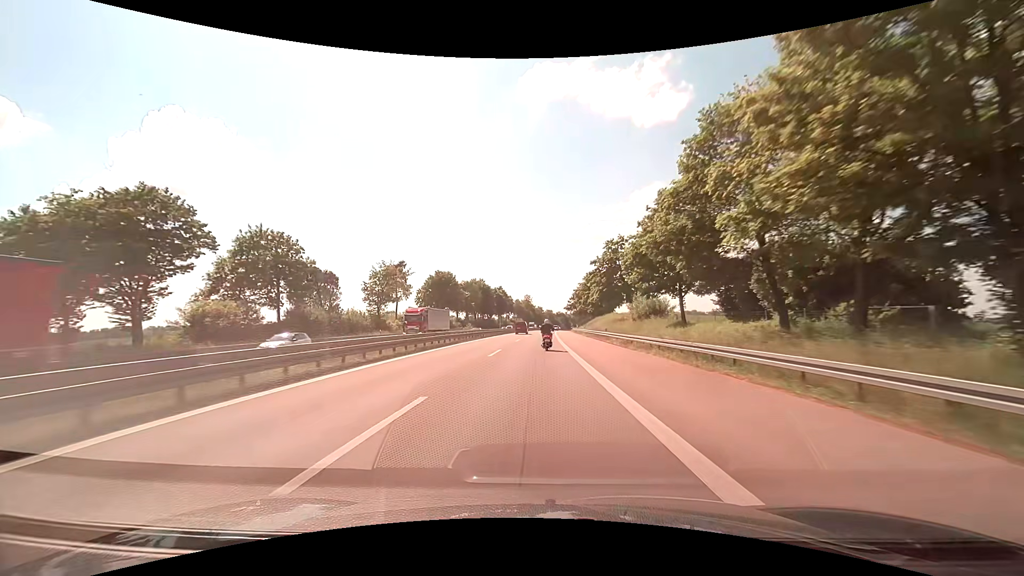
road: motorway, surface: asphalt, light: Day
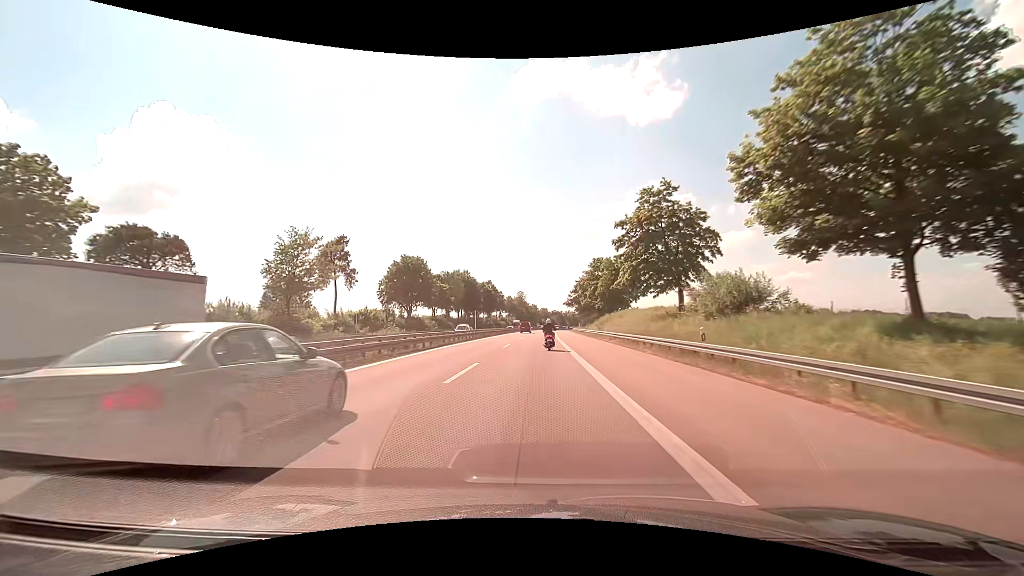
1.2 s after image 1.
(+0.2, +27.9) m; +1°
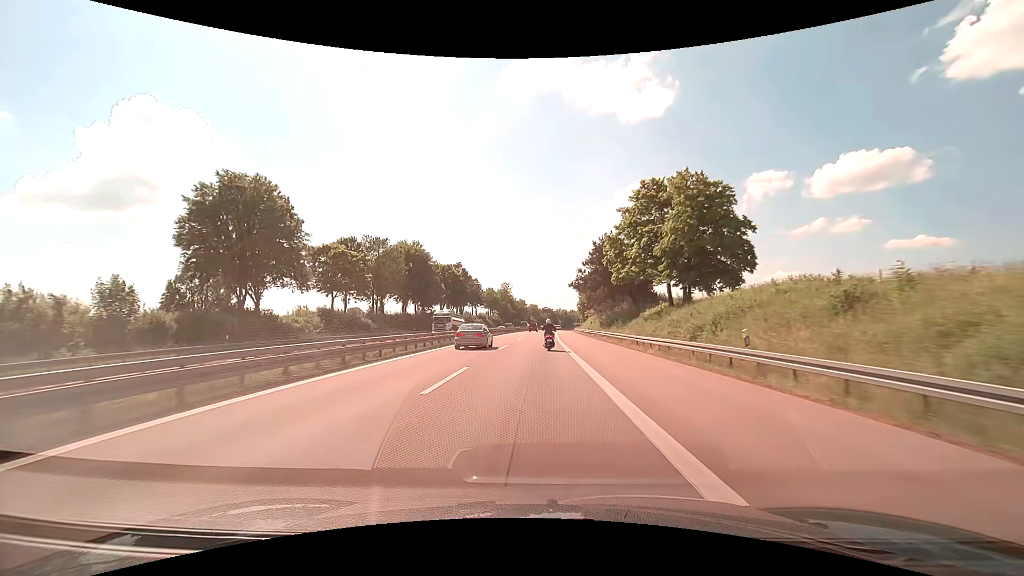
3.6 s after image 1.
(+0.8, +55.9) m; +1°
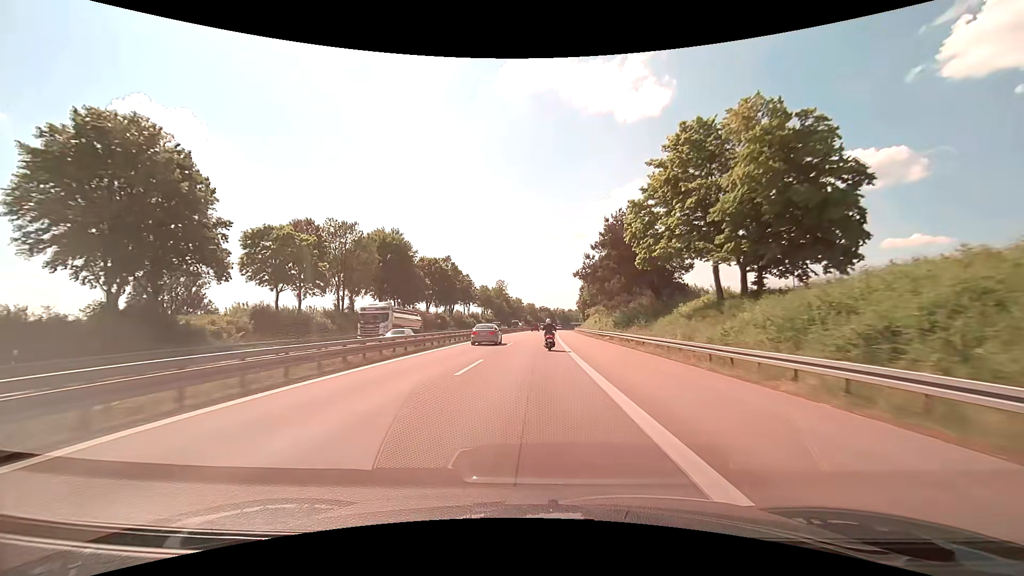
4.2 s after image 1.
(+0.1, +14.0) m; 0°
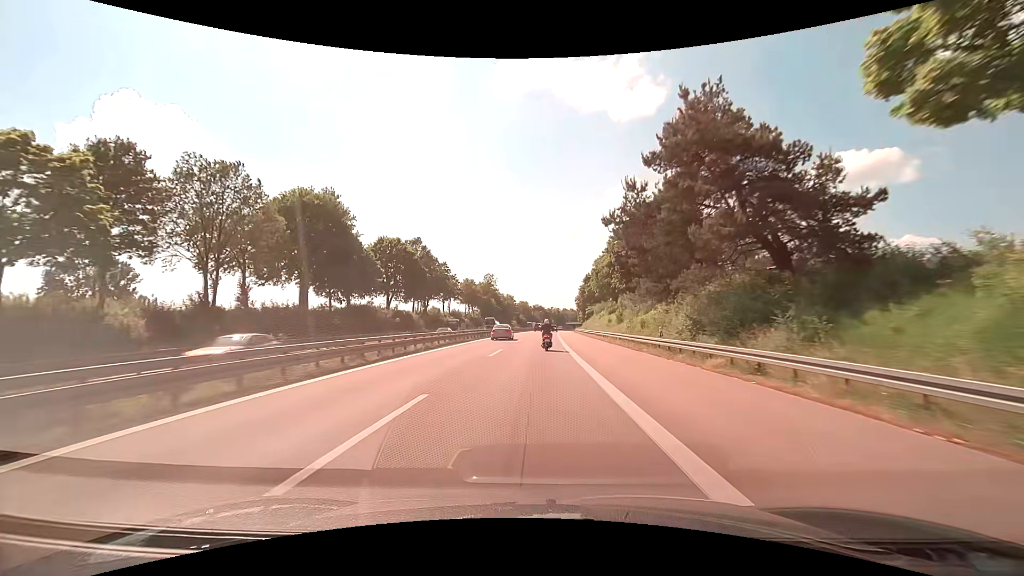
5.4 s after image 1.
(+0.1, +28.1) m; +1°
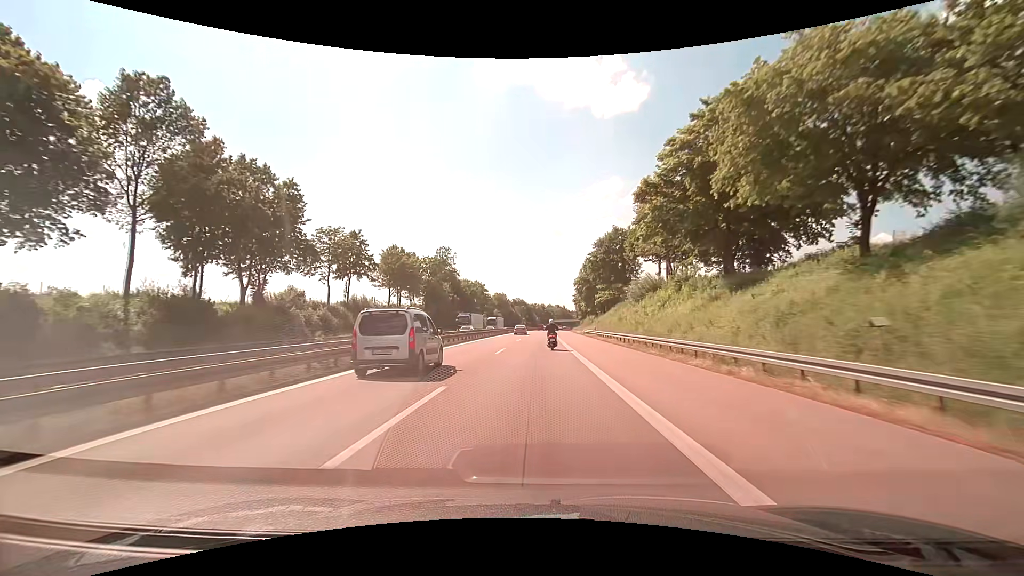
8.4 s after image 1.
(+1.2, +70.6) m; +2°
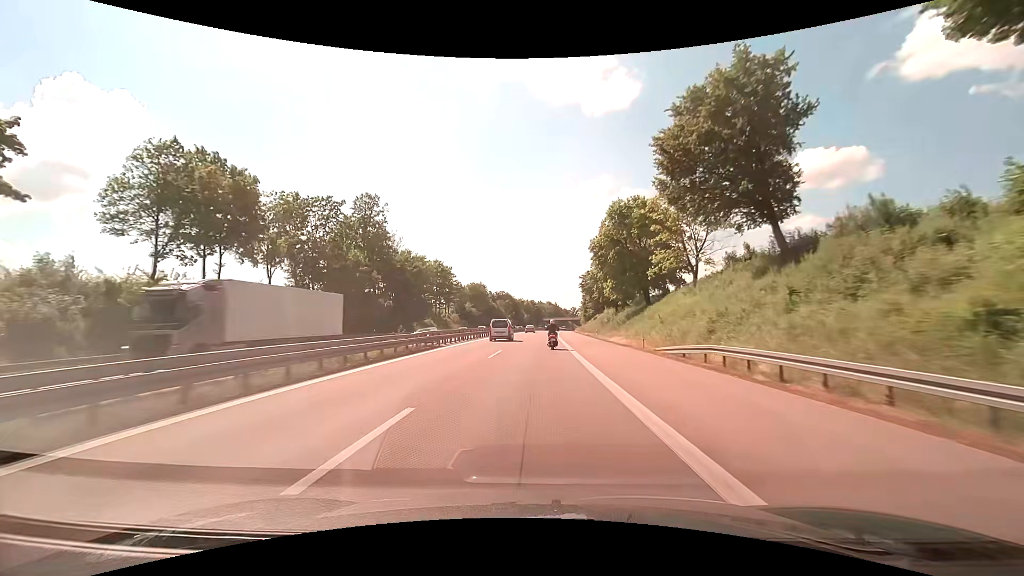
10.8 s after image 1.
(+0.6, +57.0) m; +1°
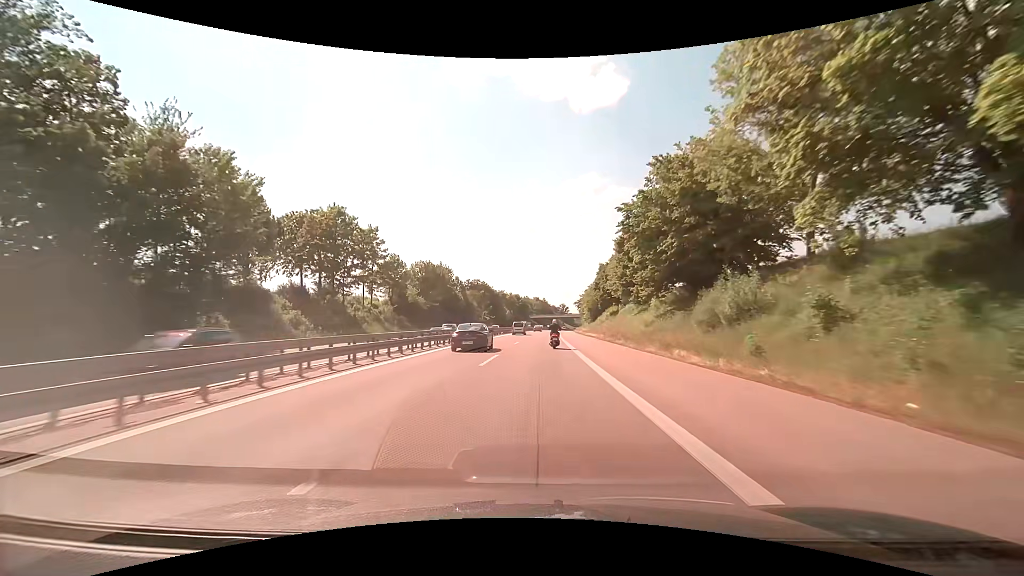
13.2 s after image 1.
(+0.6, +57.5) m; +1°
(0, +10) (0, +20) (0, +30) (0, +40) (+1, +50) (+1, +60) (+1, +70) (+2, +80) (+2, +90) (+3, +100) m
